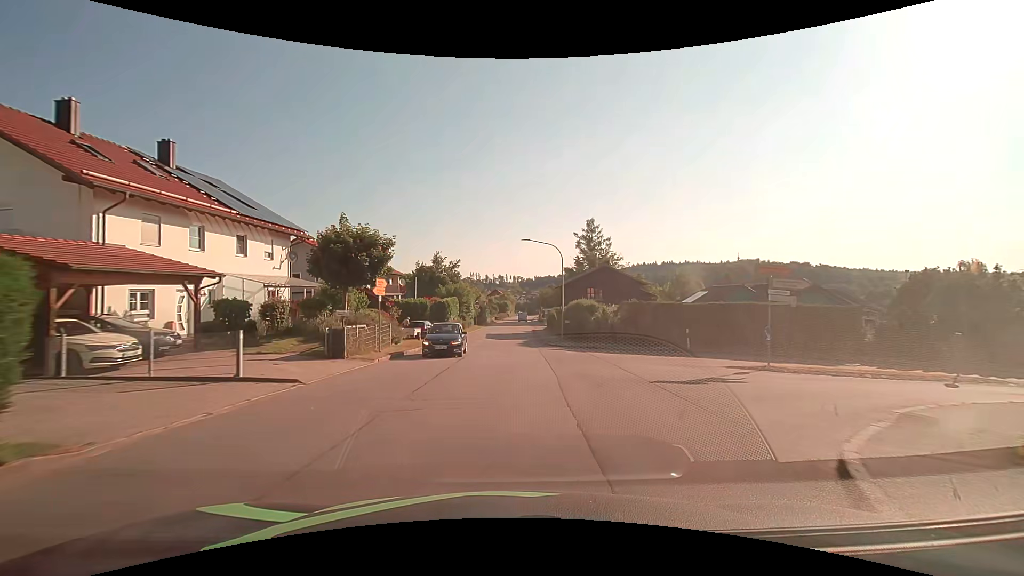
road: tertiary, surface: asphalt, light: Day
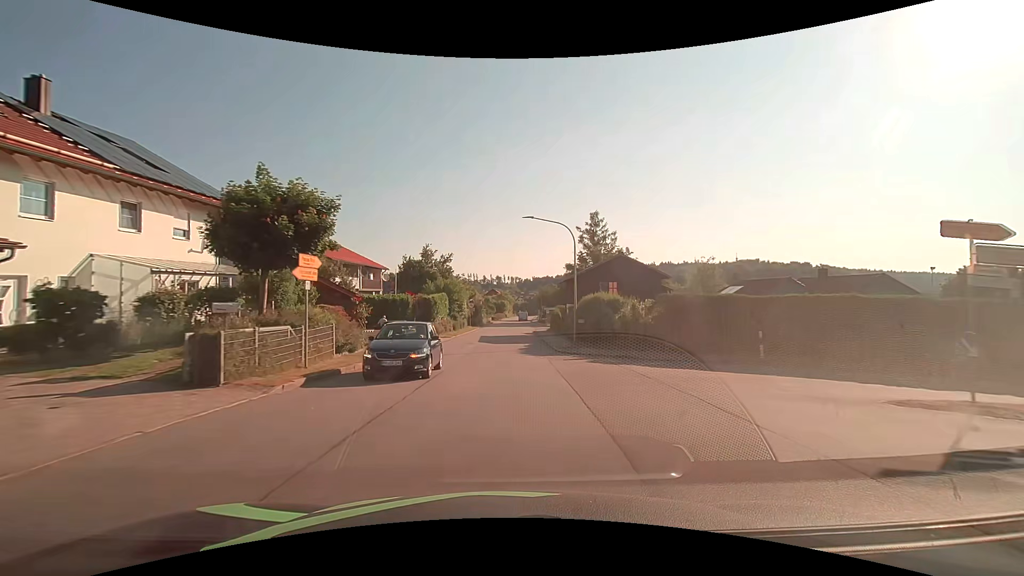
(0.0, +7.7) m; 0°
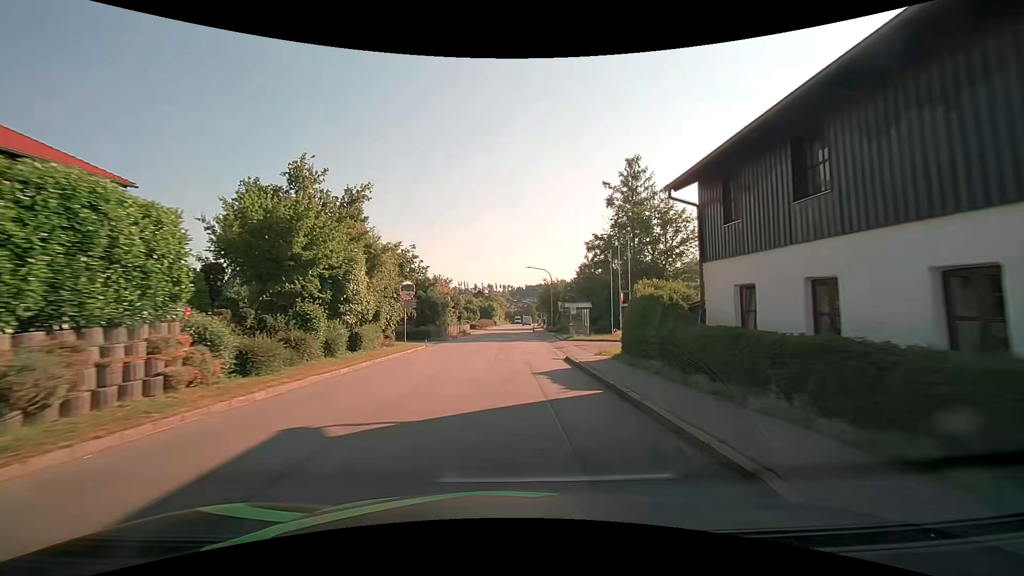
(+0.5, +38.0) m; +1°
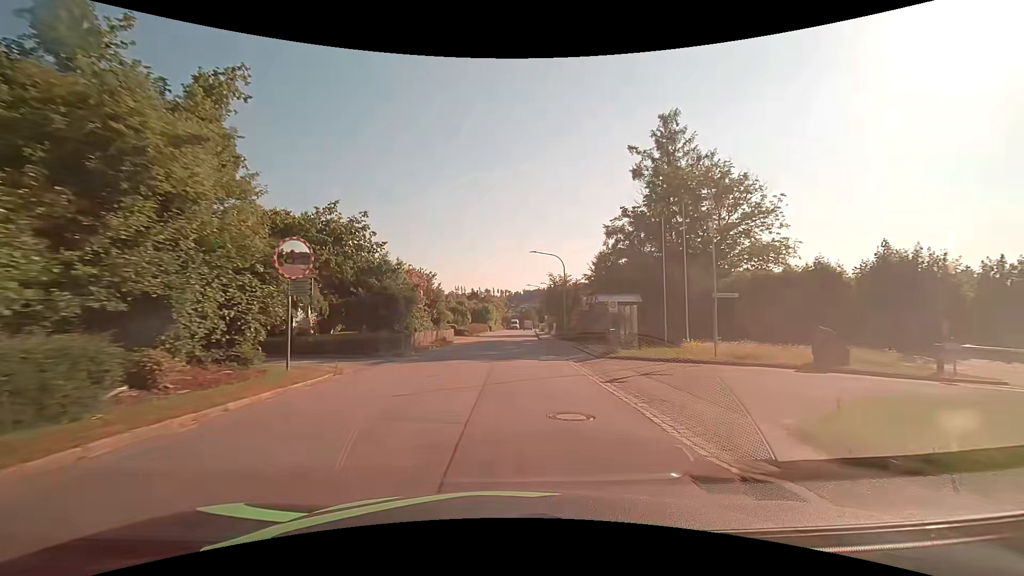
(0.0, +15.2) m; 0°
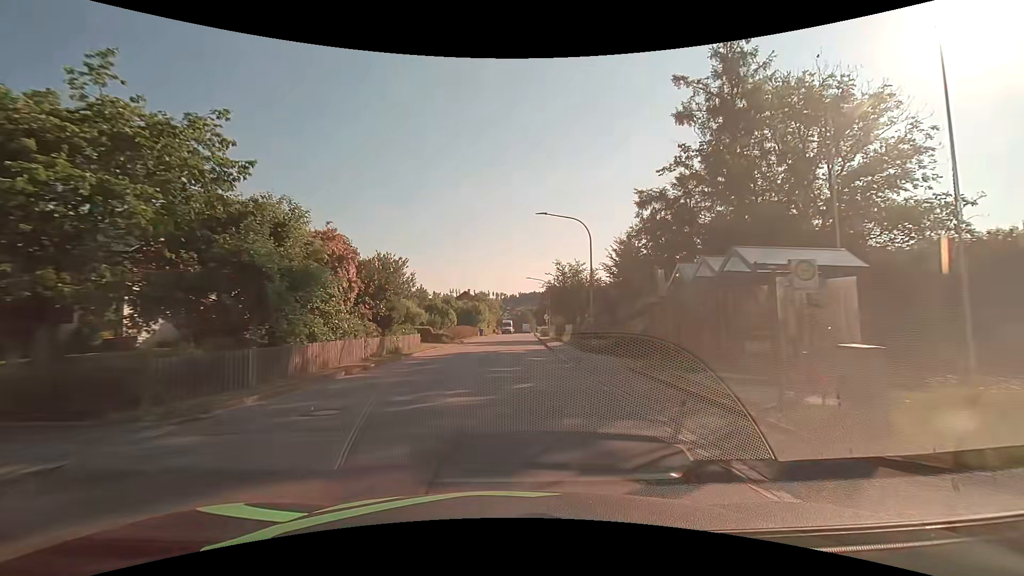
(+0.1, +15.3) m; +1°
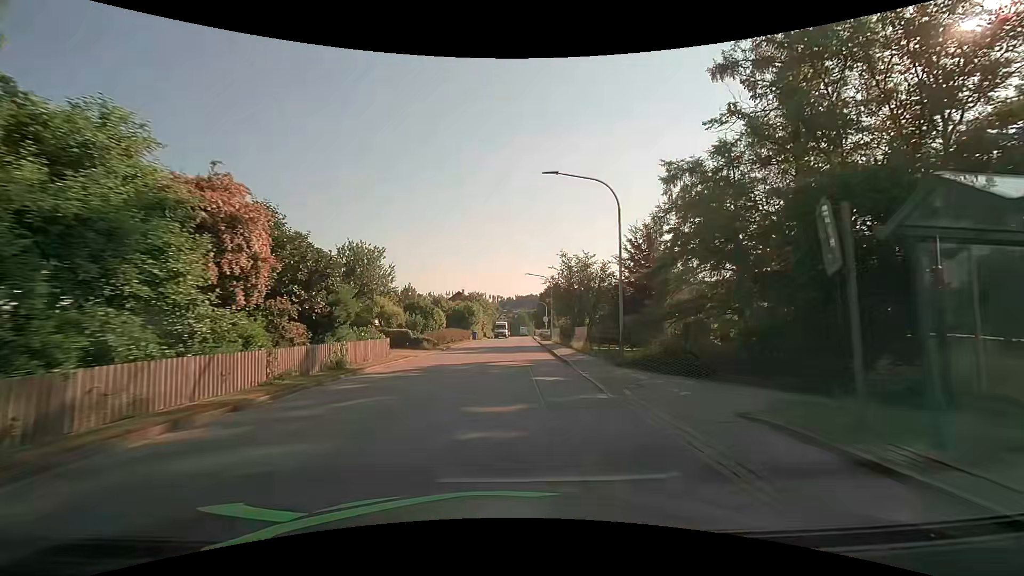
(0.0, +7.6) m; 0°
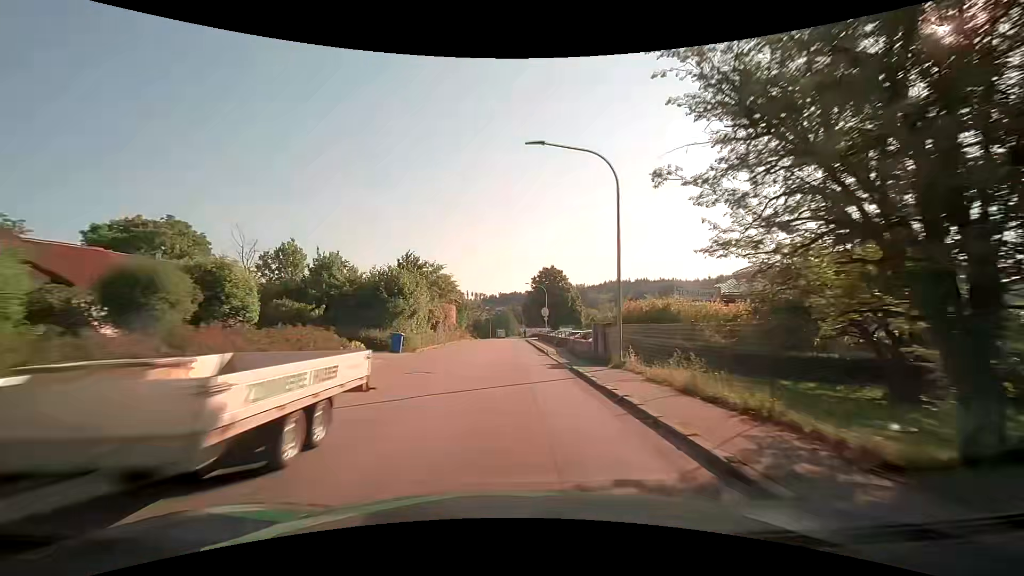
(+0.6, +38.0) m; +2°
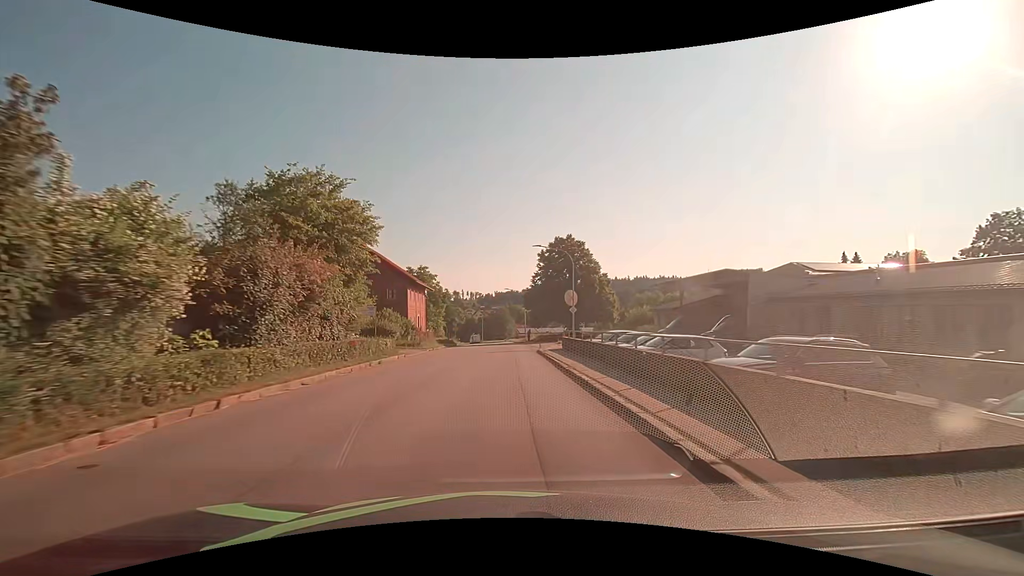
(+0.1, +30.4) m; 0°
